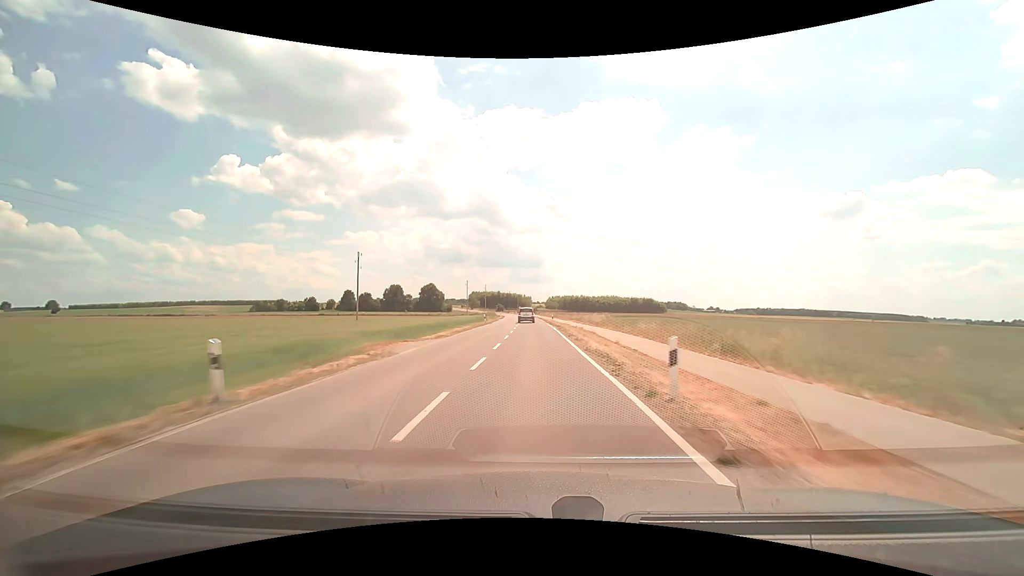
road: tertiary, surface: asphalt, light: Day
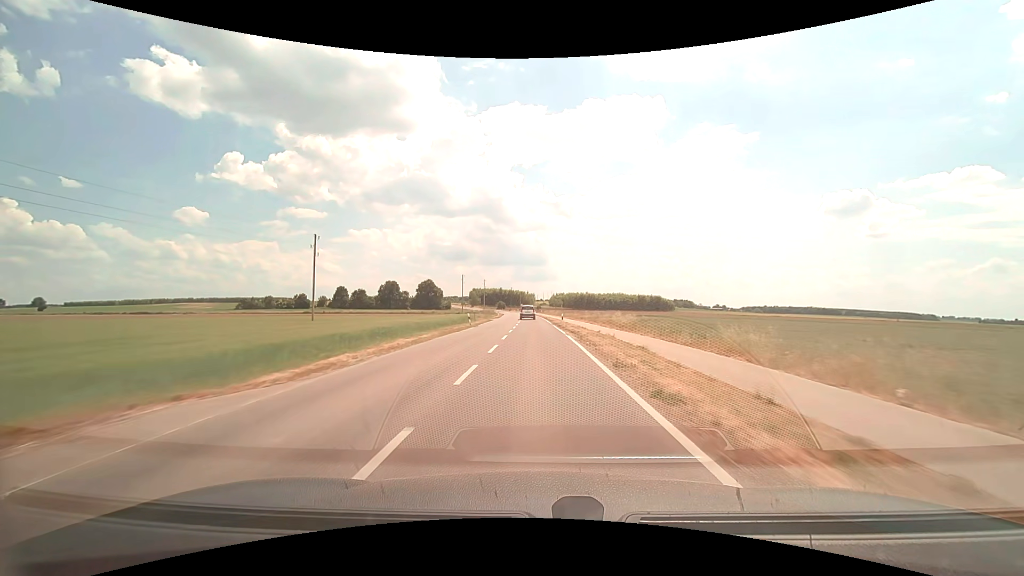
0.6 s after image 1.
(-0.1, +14.9) m; 0°
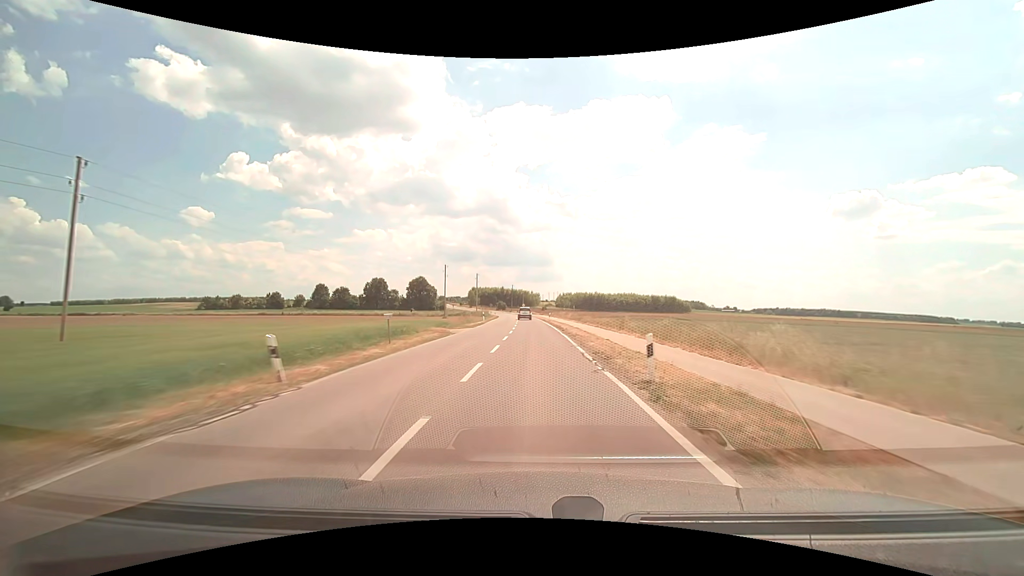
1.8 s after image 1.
(-0.3, +29.9) m; -1°
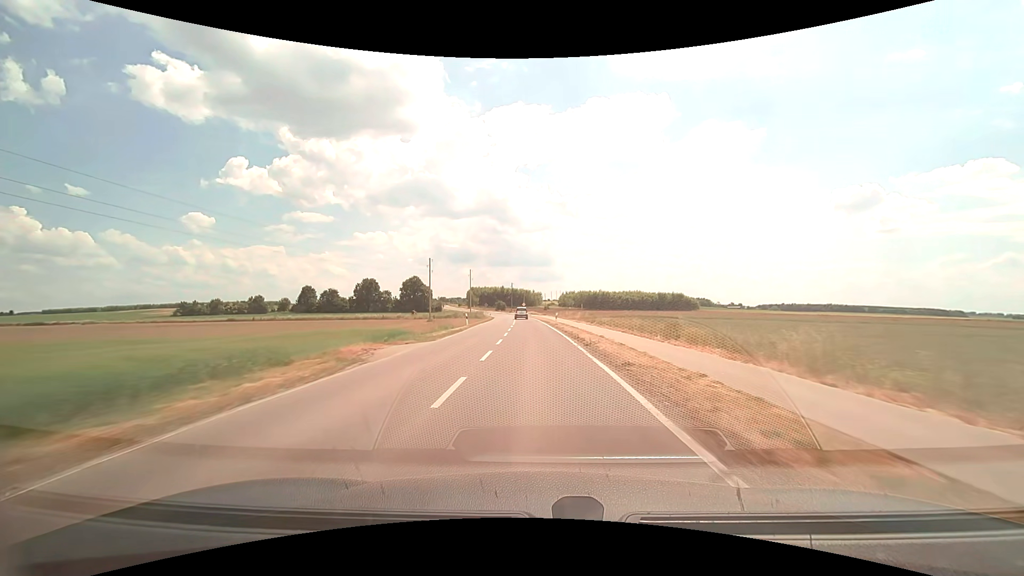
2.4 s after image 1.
(0.0, +15.0) m; 0°
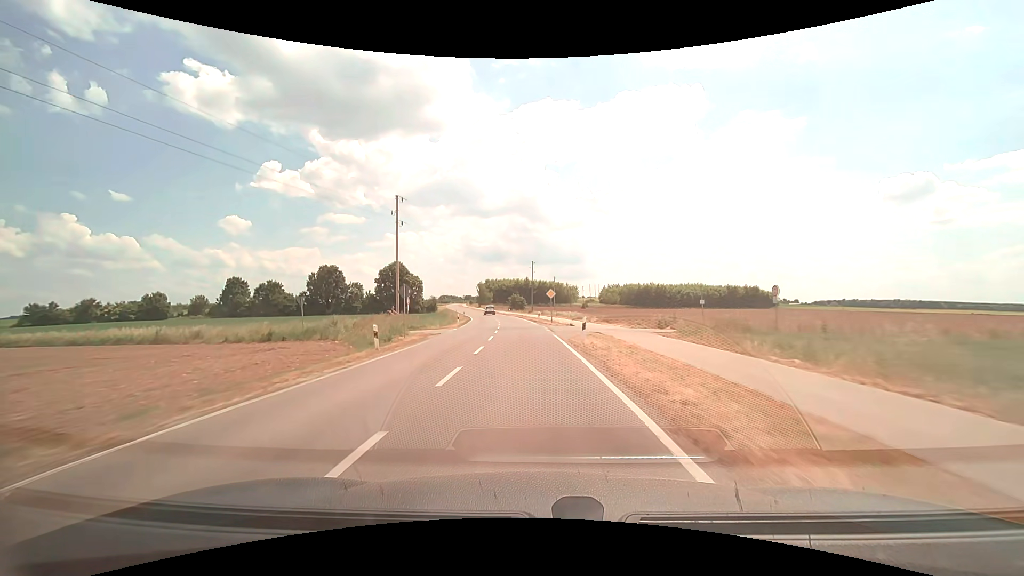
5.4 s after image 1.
(-1.7, +71.5) m; -4°
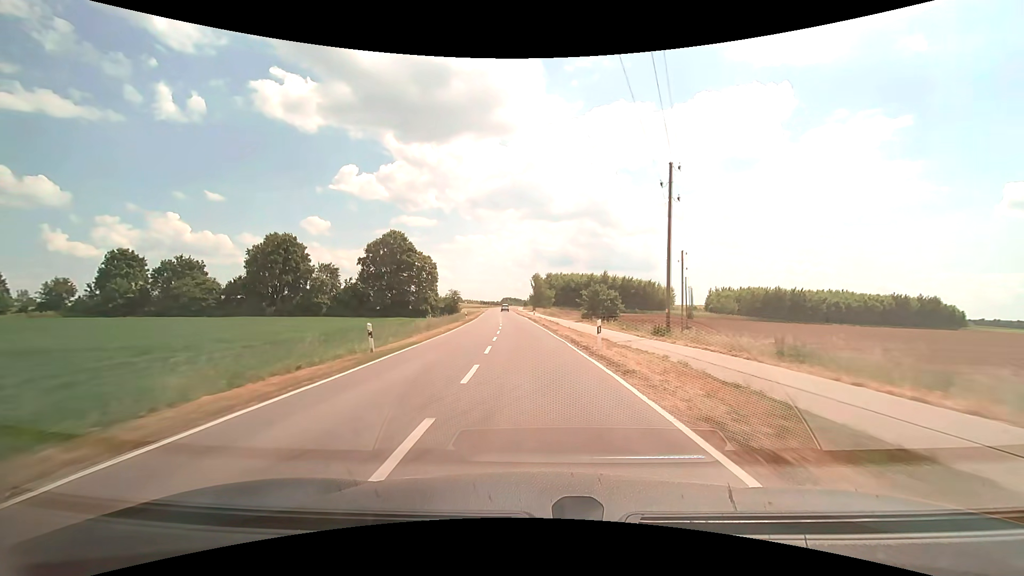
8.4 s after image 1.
(-4.5, +66.2) m; -8°
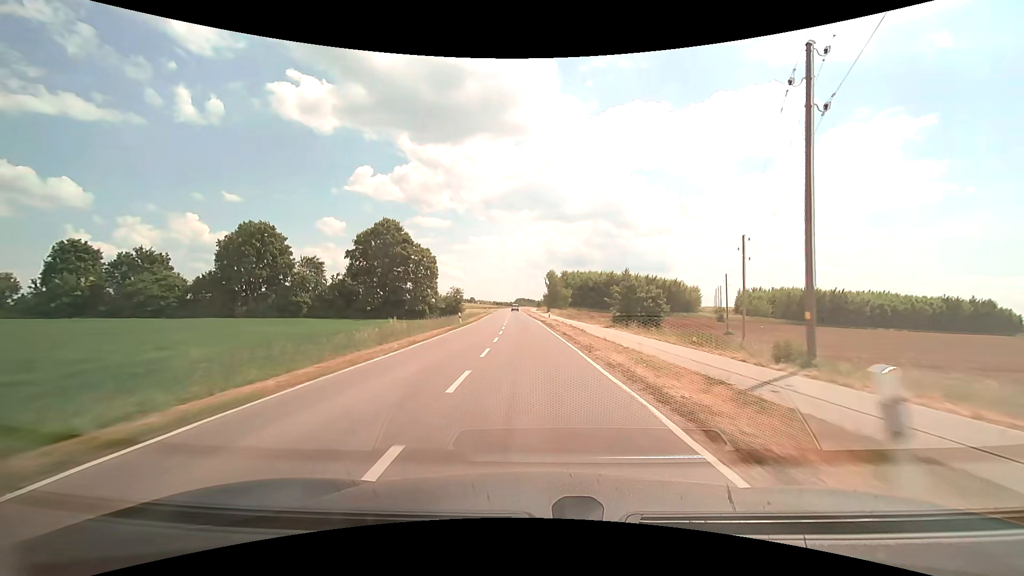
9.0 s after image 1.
(-0.2, +13.3) m; -1°
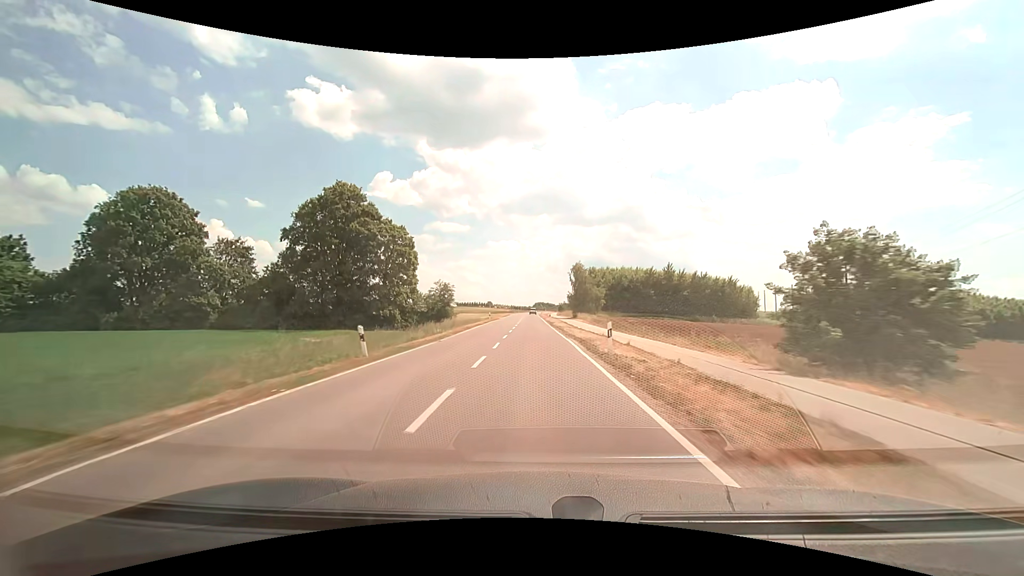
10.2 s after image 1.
(-0.6, +27.1) m; -2°
(0, +10) (0, +20) (0, +30) (0, +40) (0, +50) (-1, +60) (-1, +70) (-1, +80) (-1, +90) (-1, +100) m
